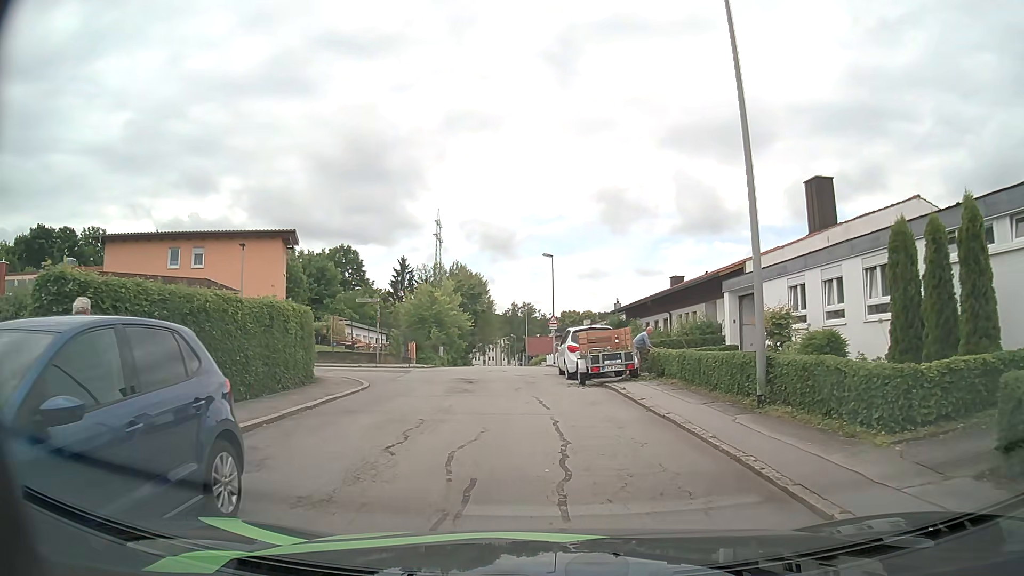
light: Day
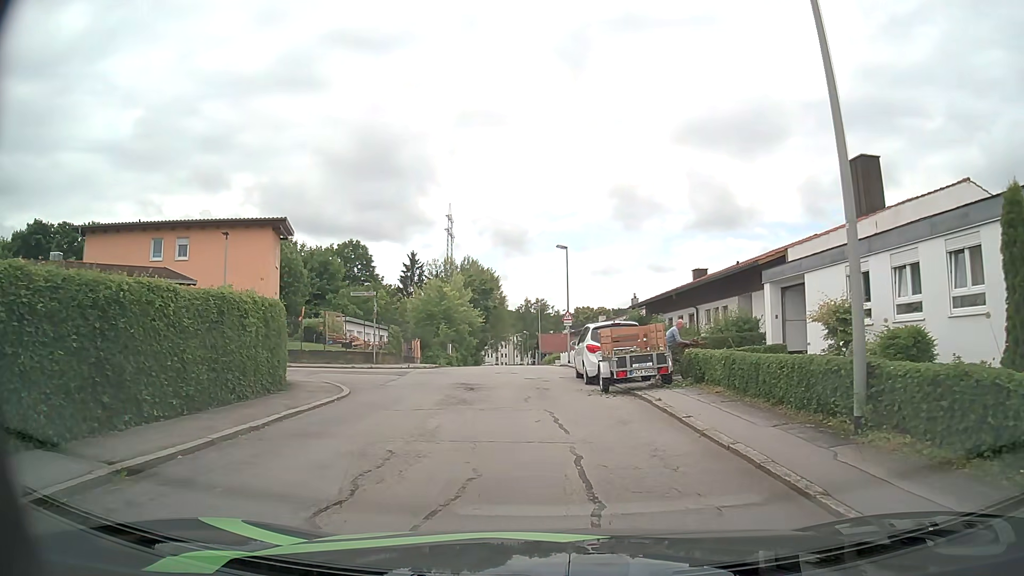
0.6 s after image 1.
(-0.1, +3.0) m; -2°
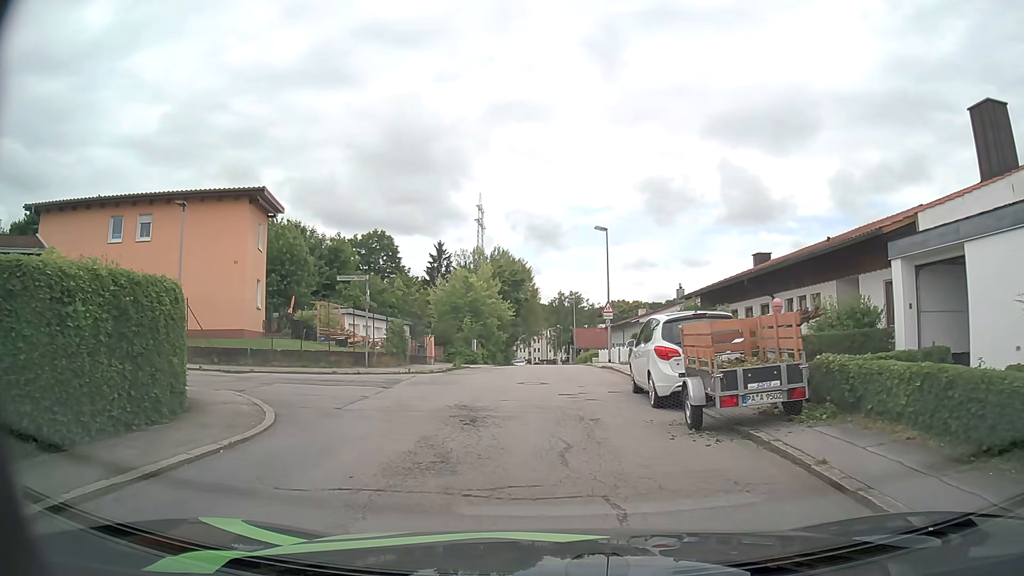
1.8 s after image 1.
(-0.2, +6.2) m; -3°
(0, +10) (-1, +20) (-1, +30) (0, +40) (0, +50) (0, +60) (0, +70) (-1, +80) (-1, +90) (-1, +100) m
